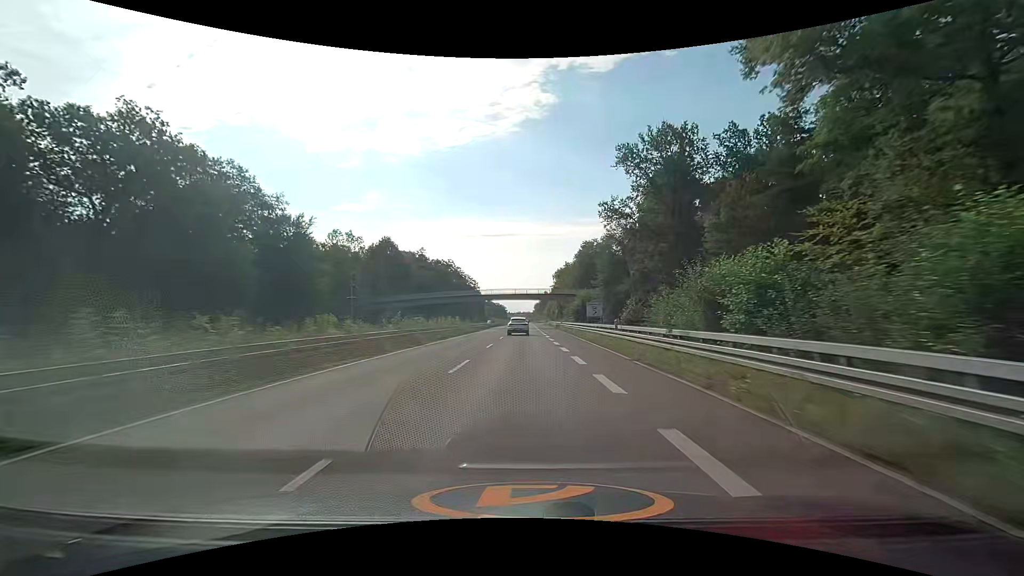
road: trunk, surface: asphalt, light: Day
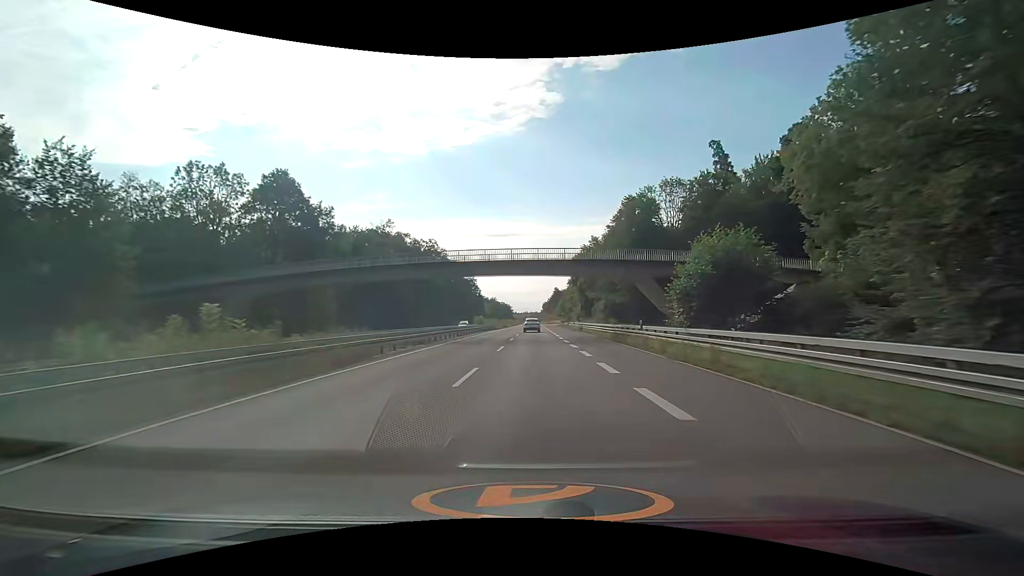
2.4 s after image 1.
(-0.3, +50.1) m; -1°
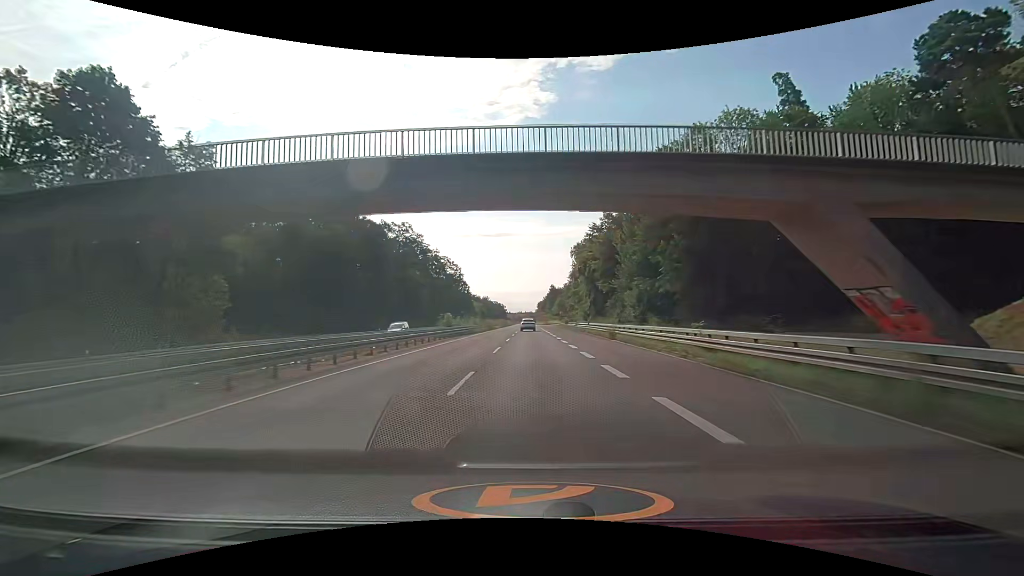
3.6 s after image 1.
(0.0, +25.0) m; +1°
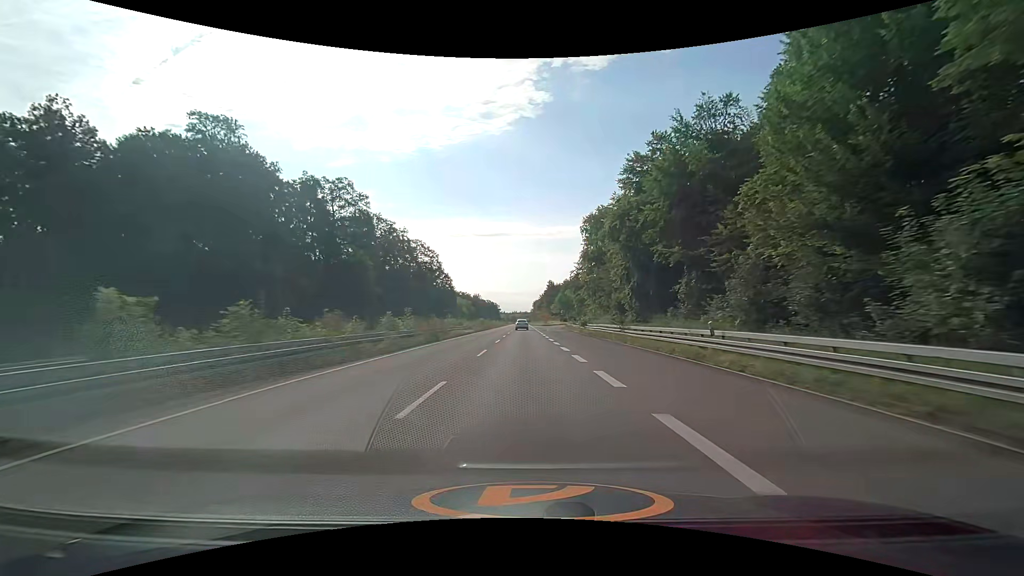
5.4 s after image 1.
(+0.3, +37.5) m; +1°
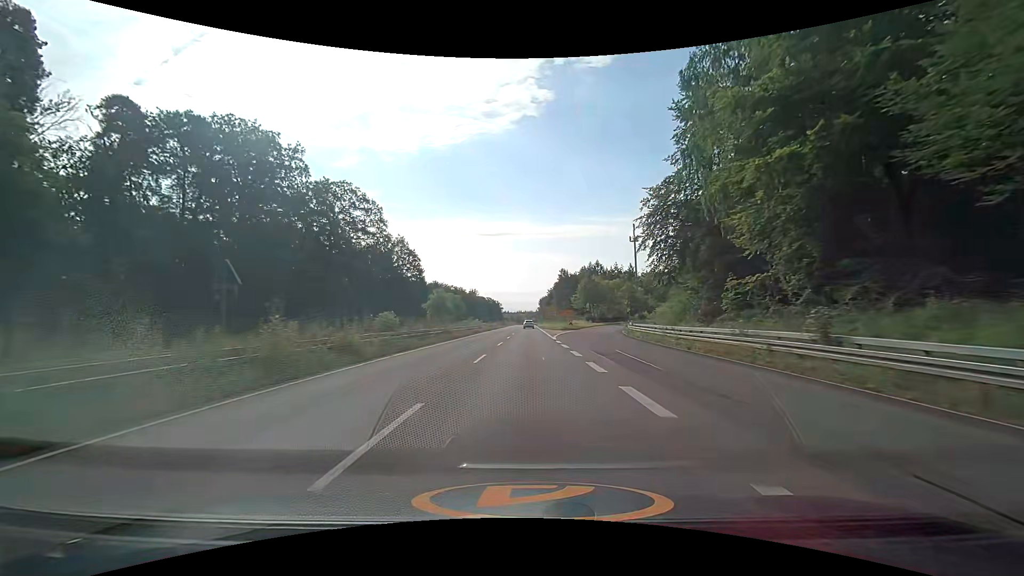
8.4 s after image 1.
(-0.5, +62.5) m; -1°
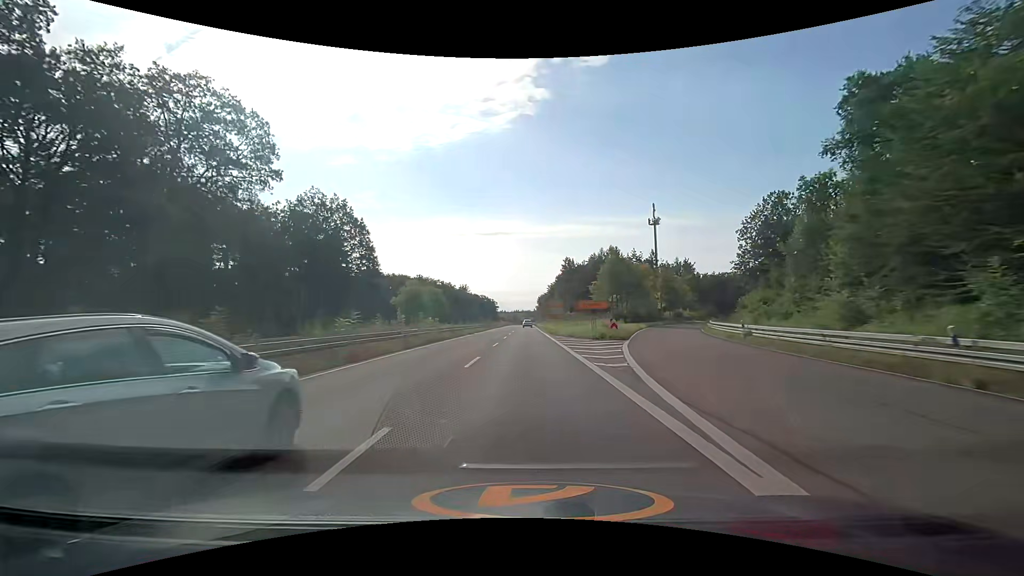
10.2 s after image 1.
(+0.1, +37.5) m; 0°
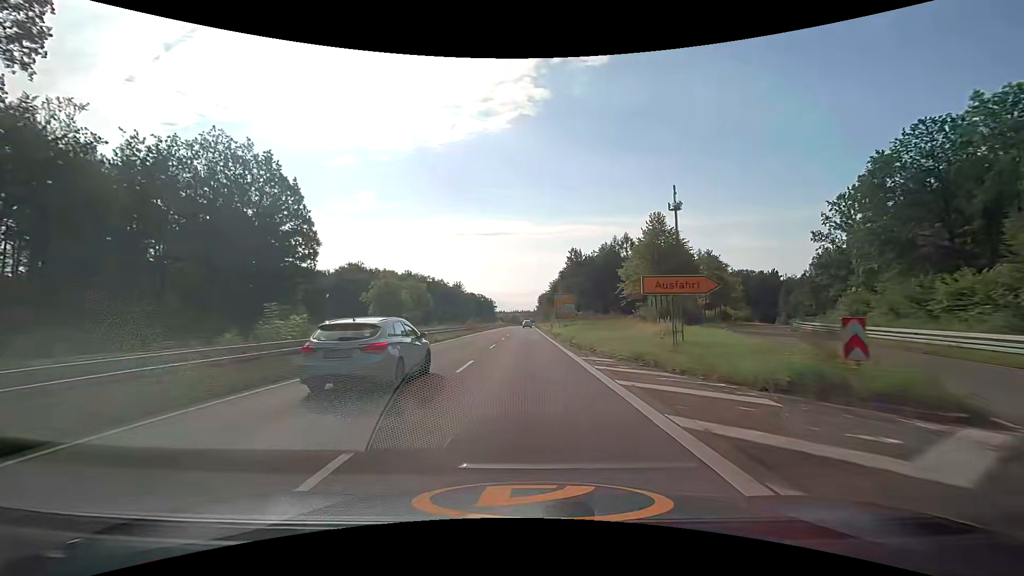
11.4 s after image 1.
(0.0, +25.0) m; 0°
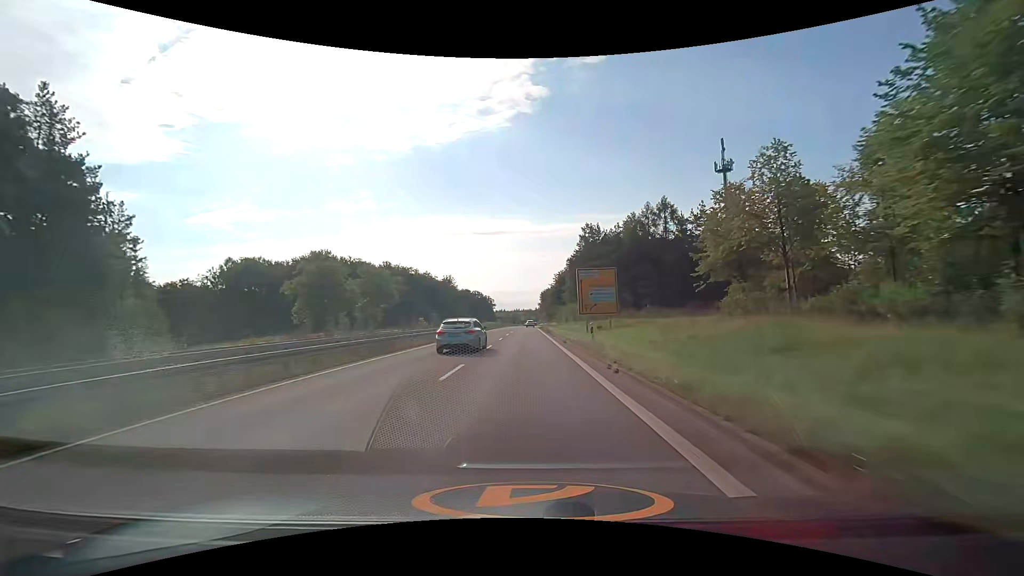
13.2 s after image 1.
(0.0, +37.6) m; 0°
